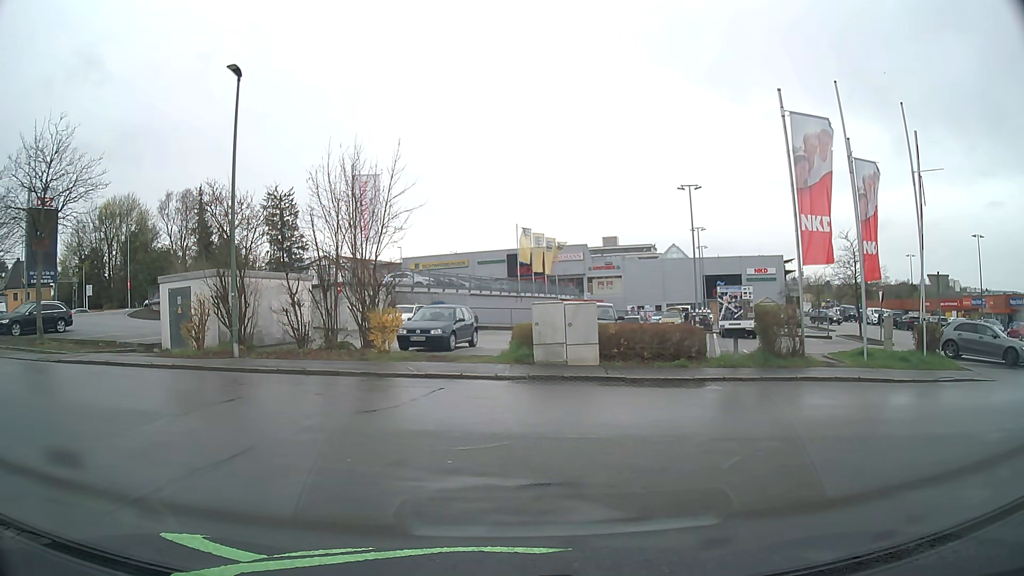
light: Day
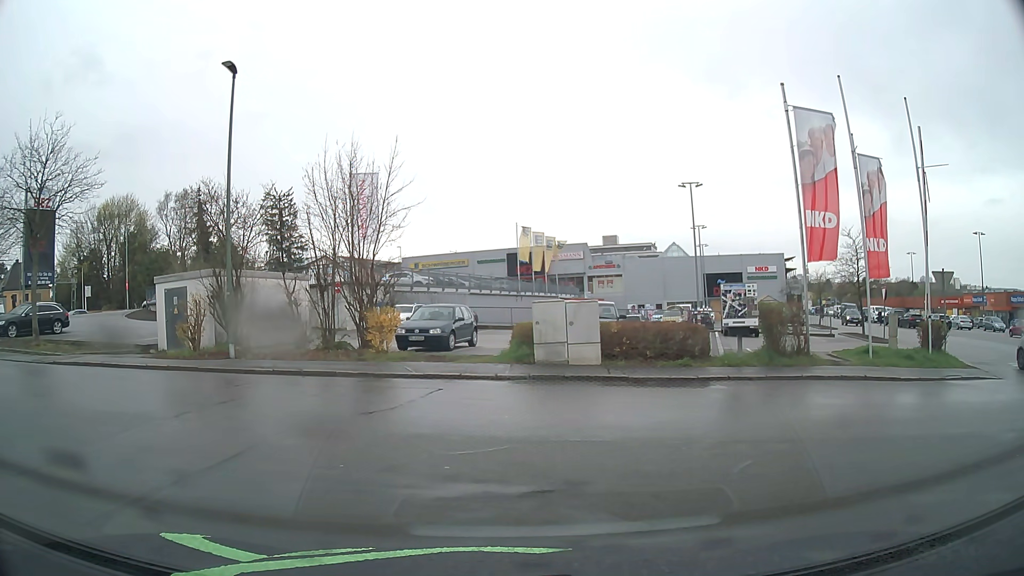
(0.0, +0.3) m; 0°
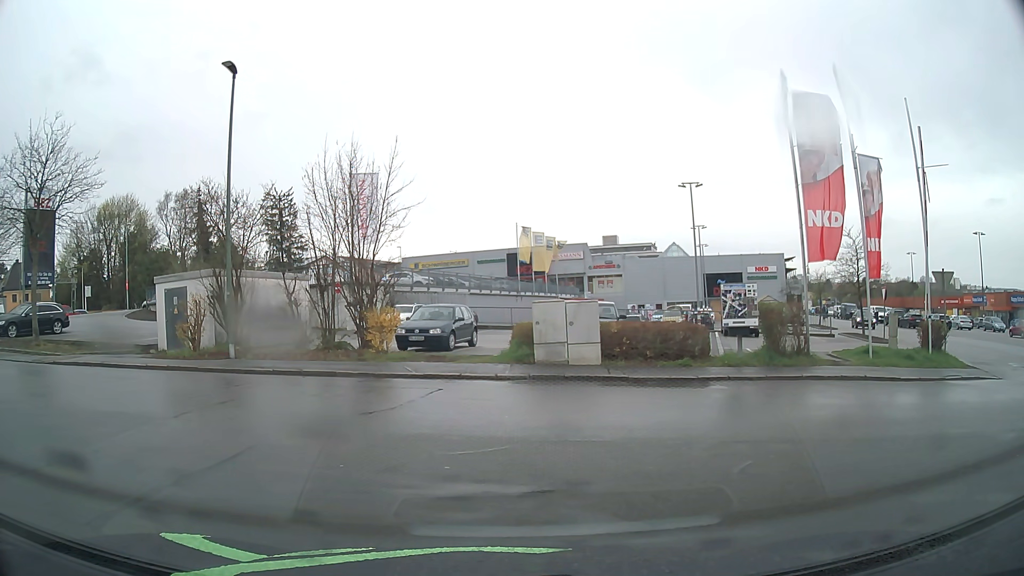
(0.0, 0.0) m; 0°
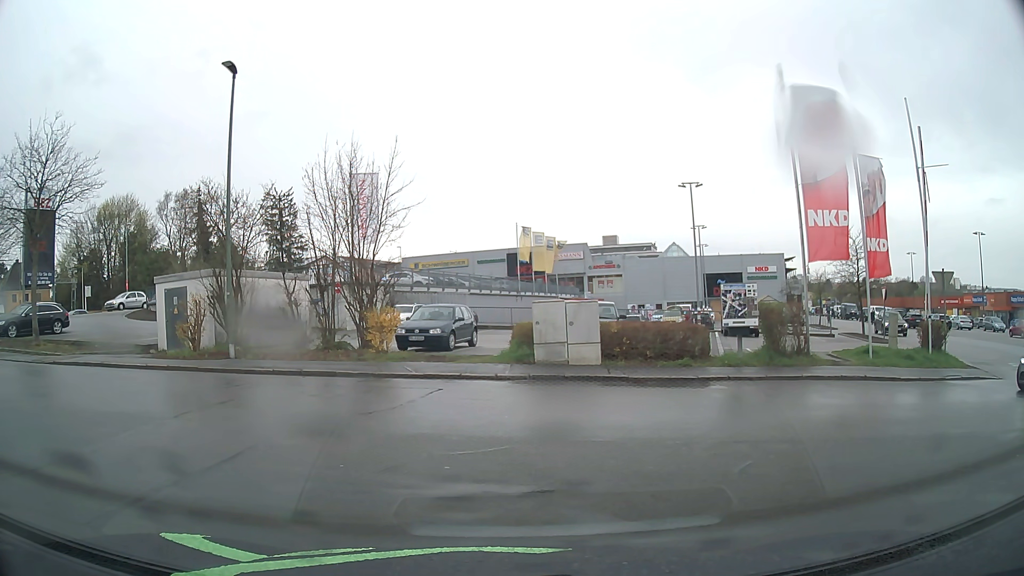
(0.0, 0.0) m; 0°
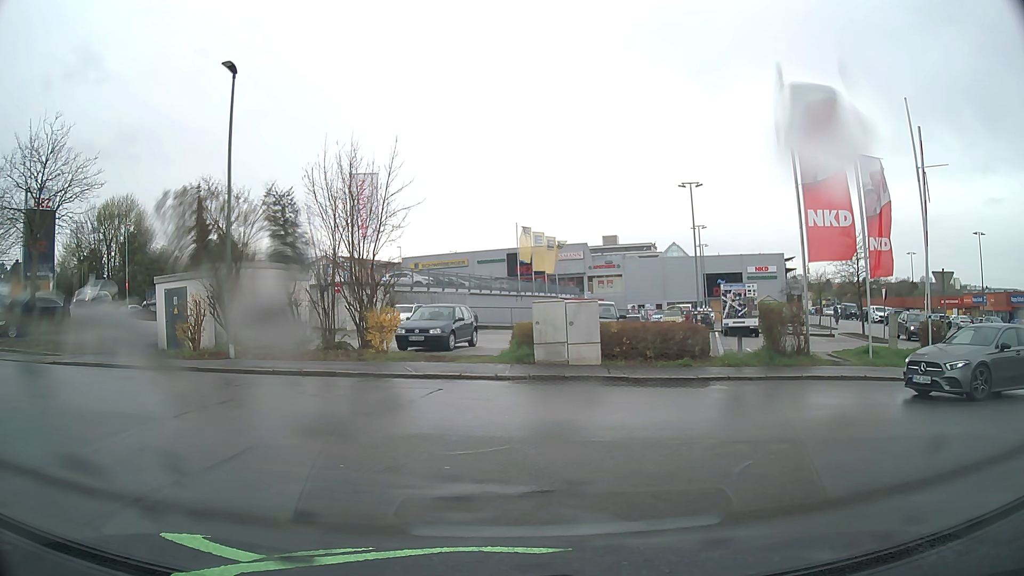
(0.0, 0.0) m; 0°
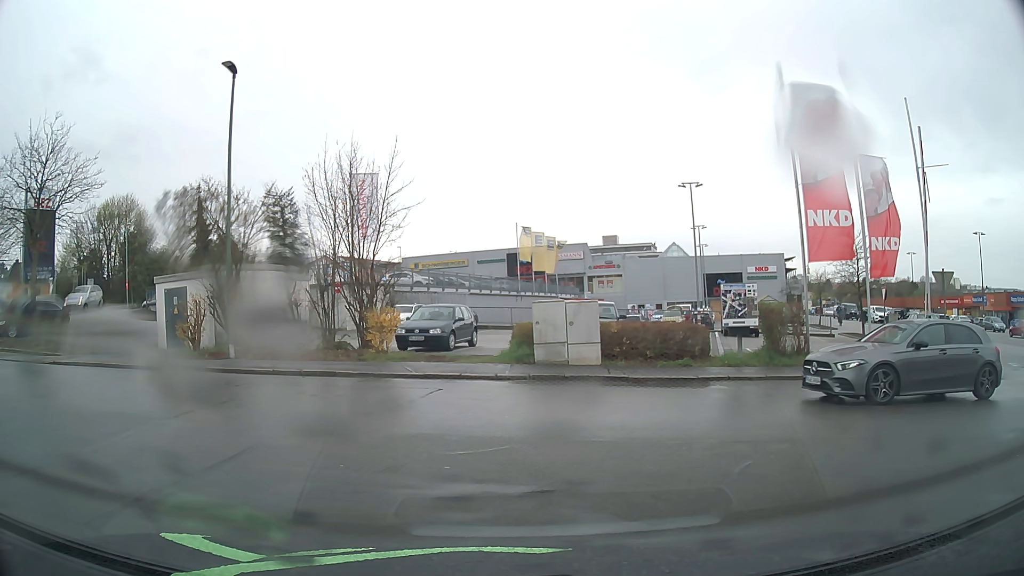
(0.0, 0.0) m; 0°
